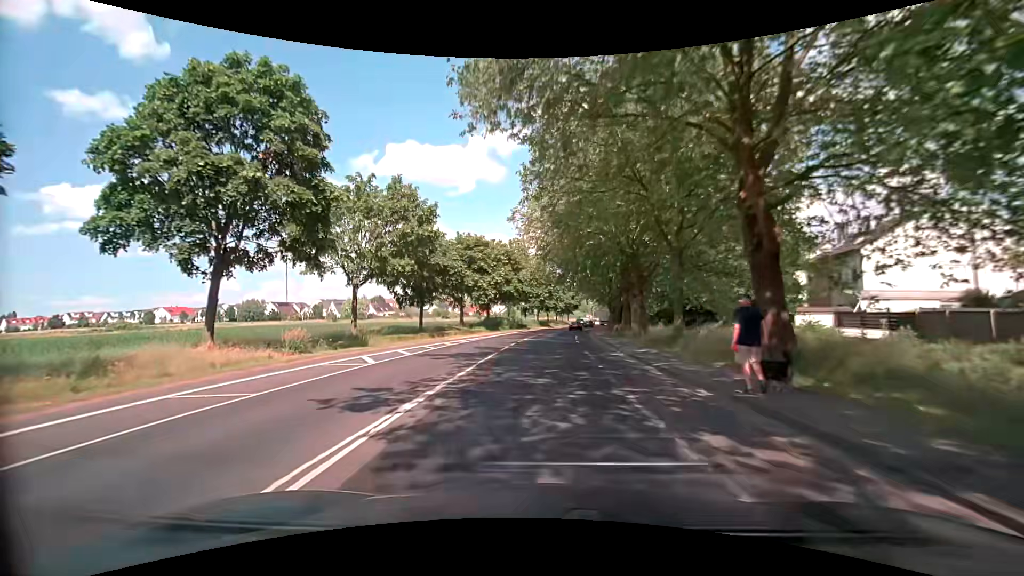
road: secondary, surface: asphalt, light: Day
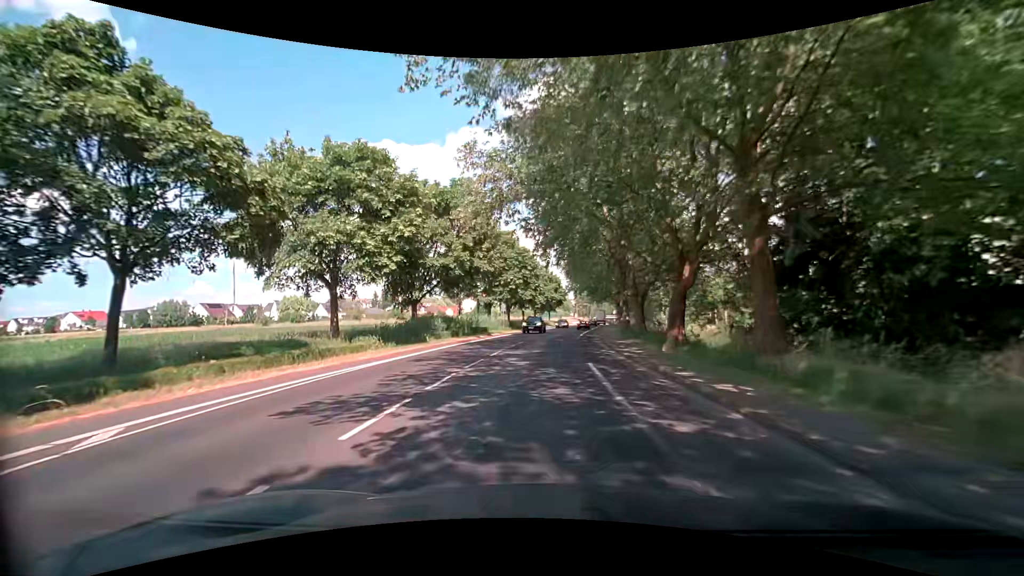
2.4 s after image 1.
(+1.0, +29.7) m; +2°
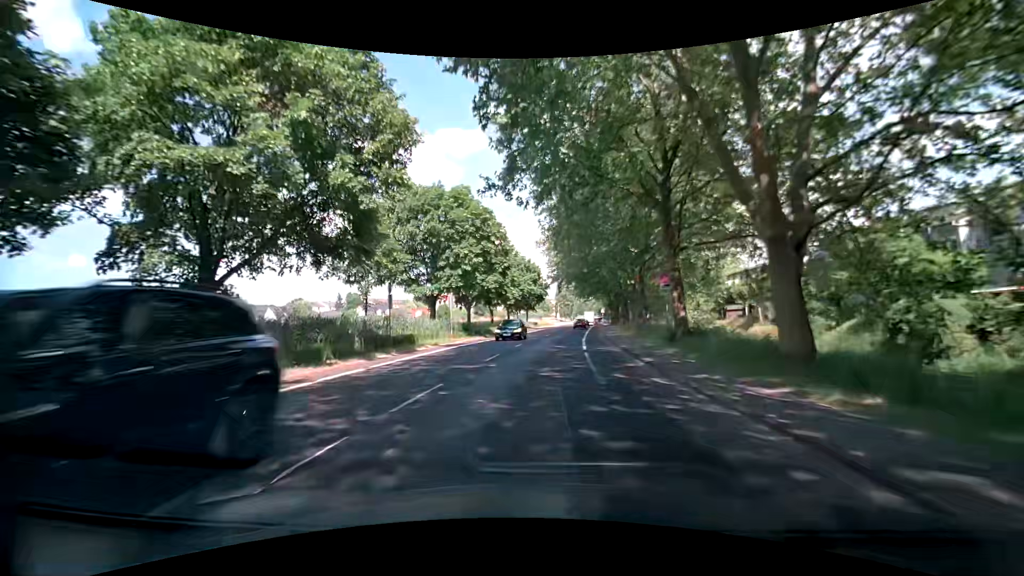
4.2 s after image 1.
(+0.8, +22.2) m; +4°
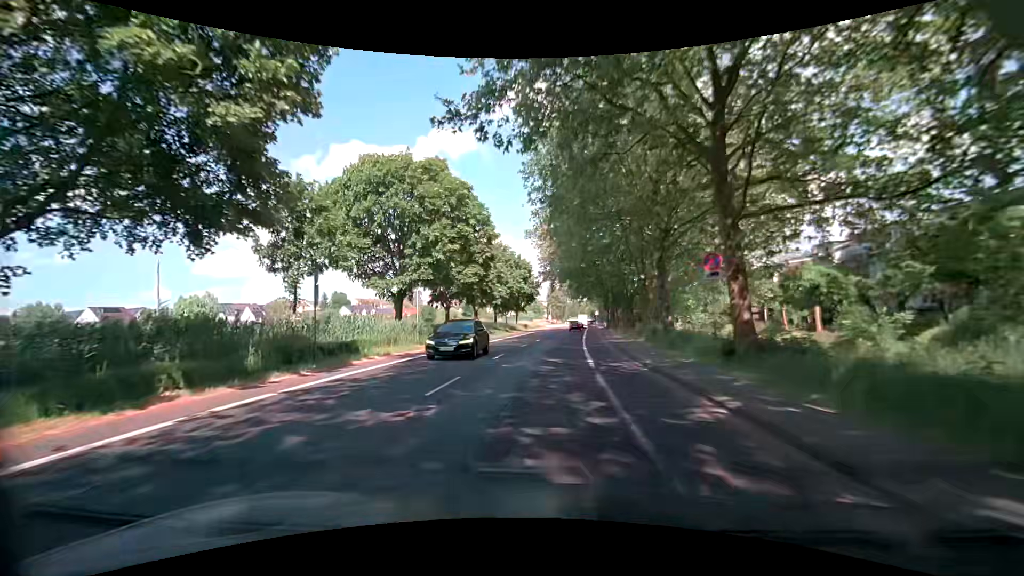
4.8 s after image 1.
(0.0, +7.4) m; 0°
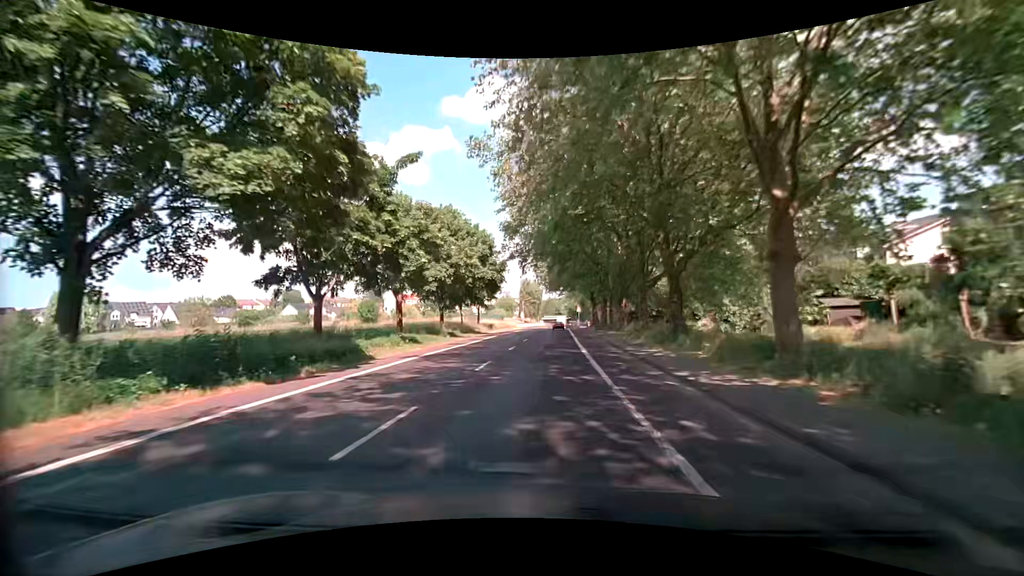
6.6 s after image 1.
(+0.7, +22.1) m; +3°
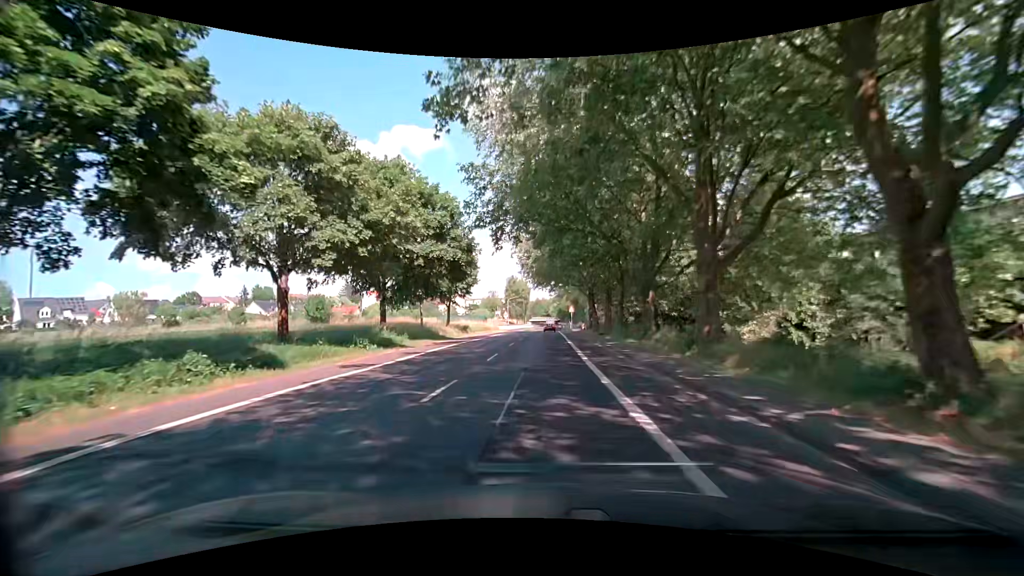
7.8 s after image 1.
(+0.2, +14.7) m; +2°
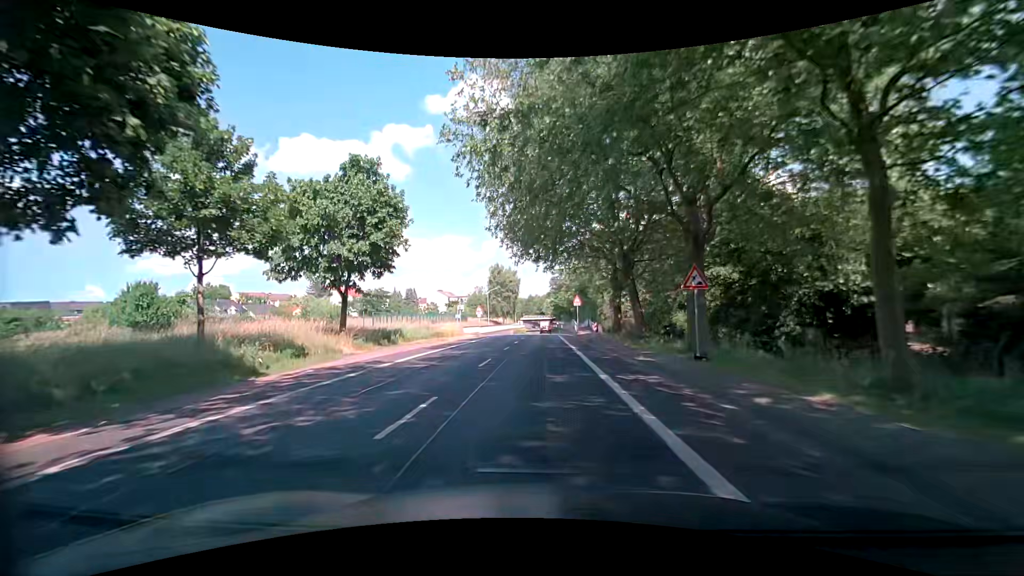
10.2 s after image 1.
(+0.1, +29.3) m; 0°
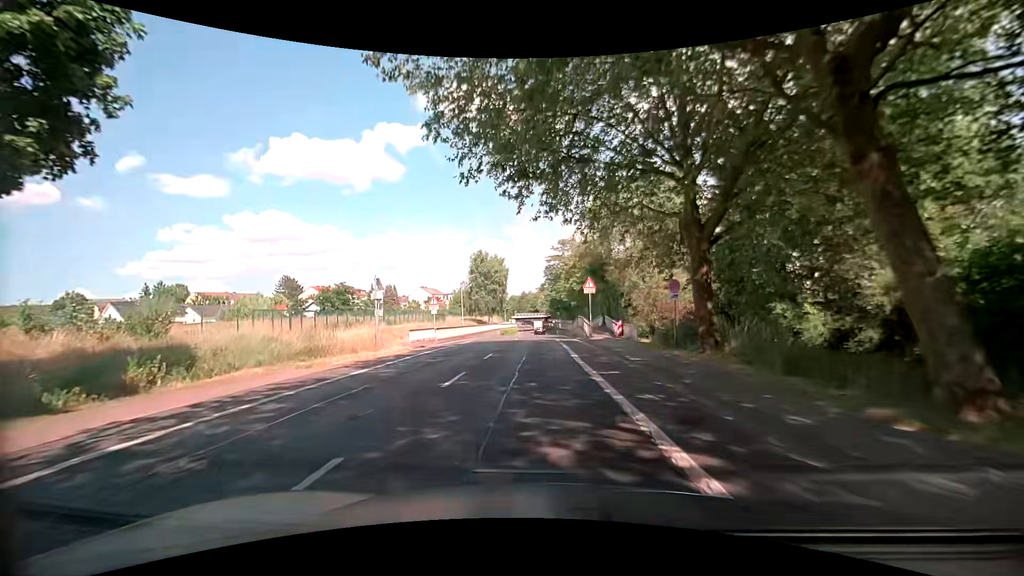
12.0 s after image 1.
(+0.3, +22.0) m; +1°
(0, +10) (0, +20) (0, +30) (-1, +40) (-1, +50) (-1, +60) (-1, +70) (-1, +80) (-2, +90) (-2, +100) m
